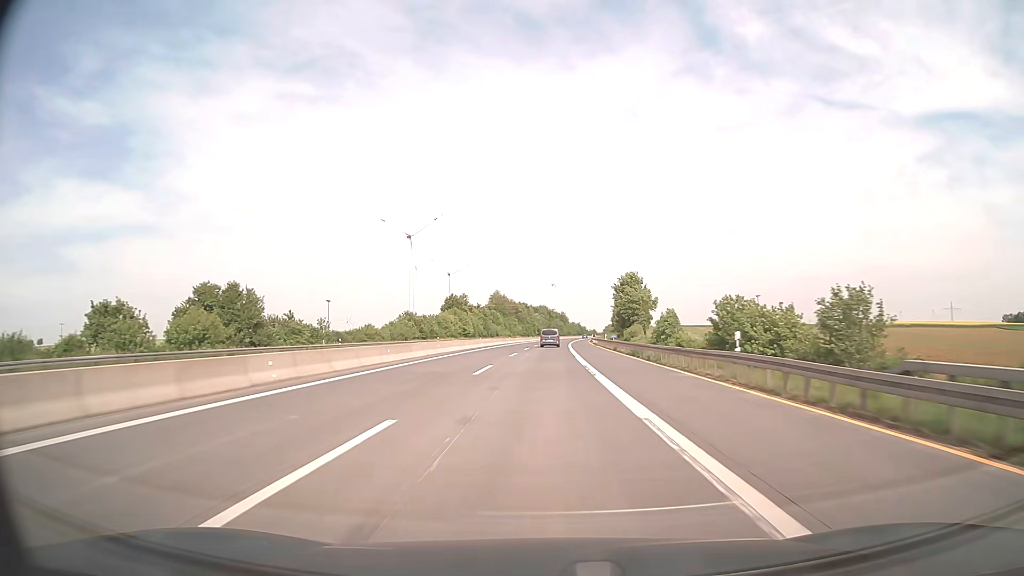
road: motorway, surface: asphalt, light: Day
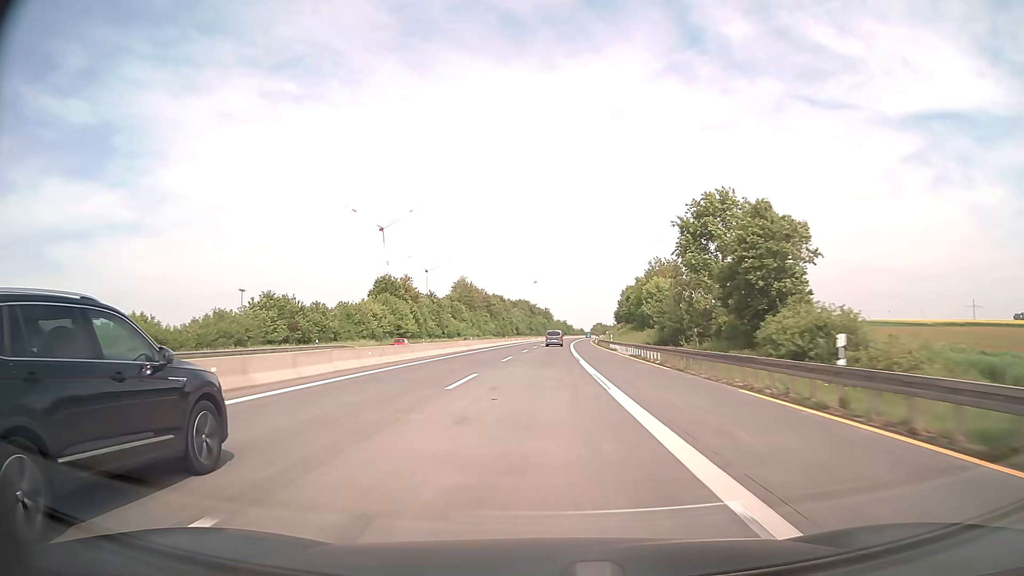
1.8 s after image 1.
(+0.8, +59.4) m; +2°
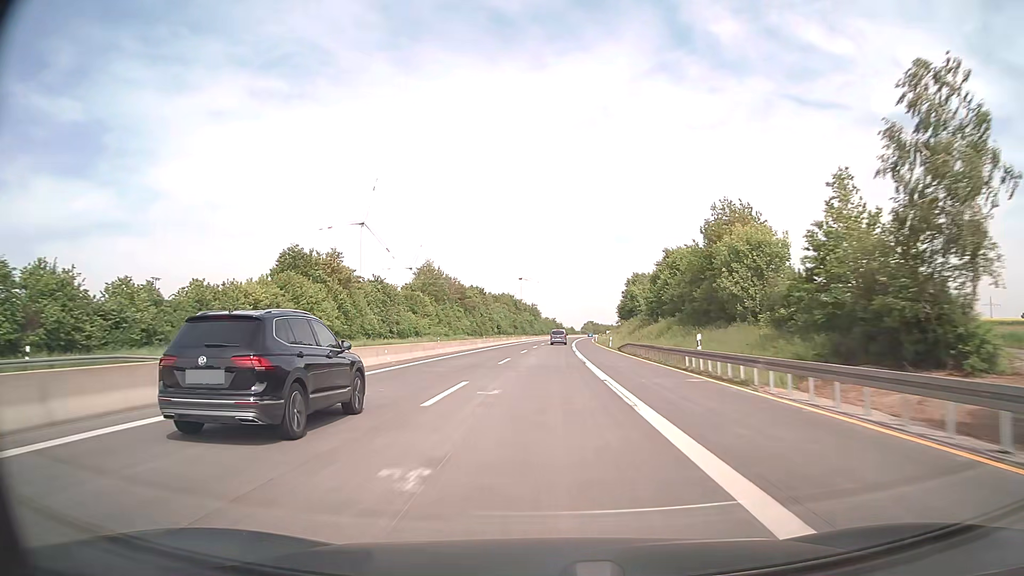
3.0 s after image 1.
(+0.3, +39.7) m; +1°
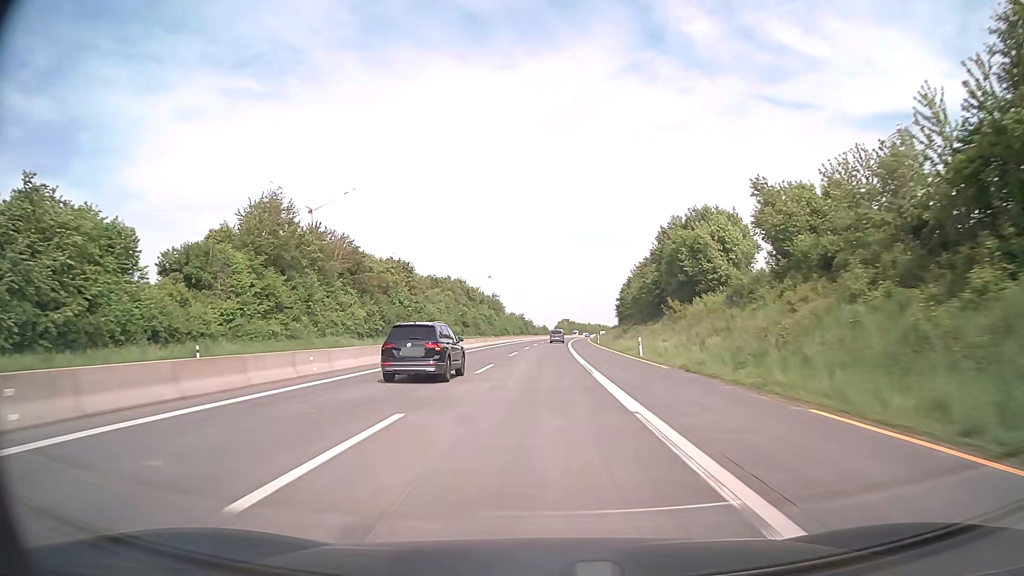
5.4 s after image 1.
(+1.7, +79.3) m; +2°
(0, +10) (0, +20) (0, +30) (0, +40) (+1, +50) (+1, +60) (+1, +70) (+2, +80) (+2, +90) (+3, +100) m
